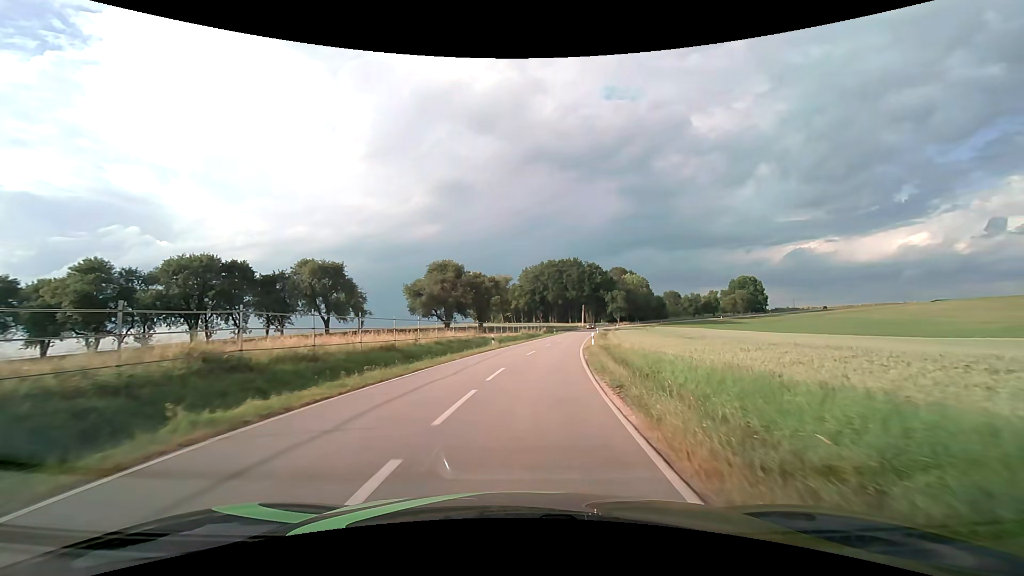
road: tertiary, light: Day
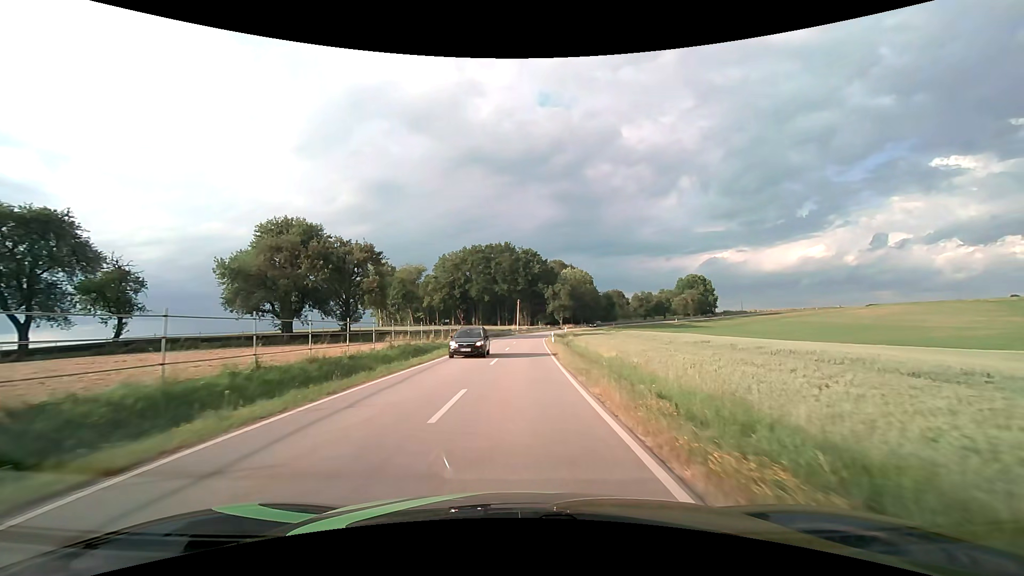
(+3.8, +41.6) m; +8°
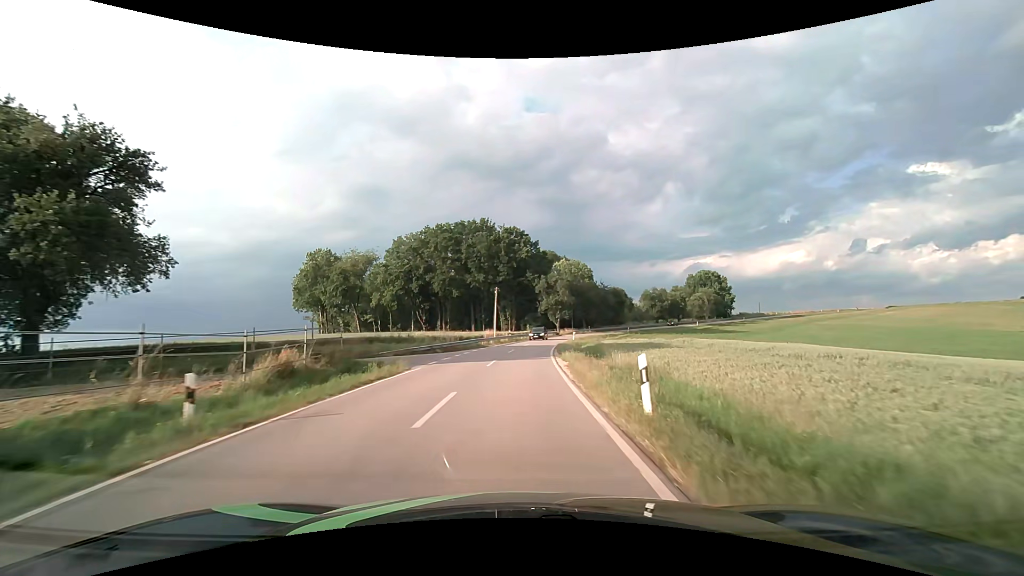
(+0.8, +36.5) m; +2°
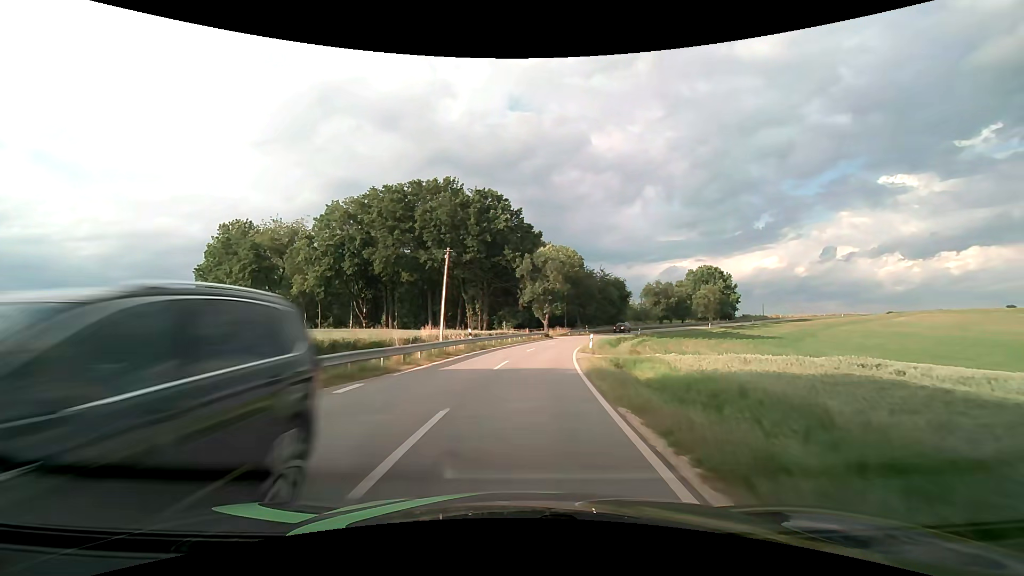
(+0.4, +26.8) m; +2°
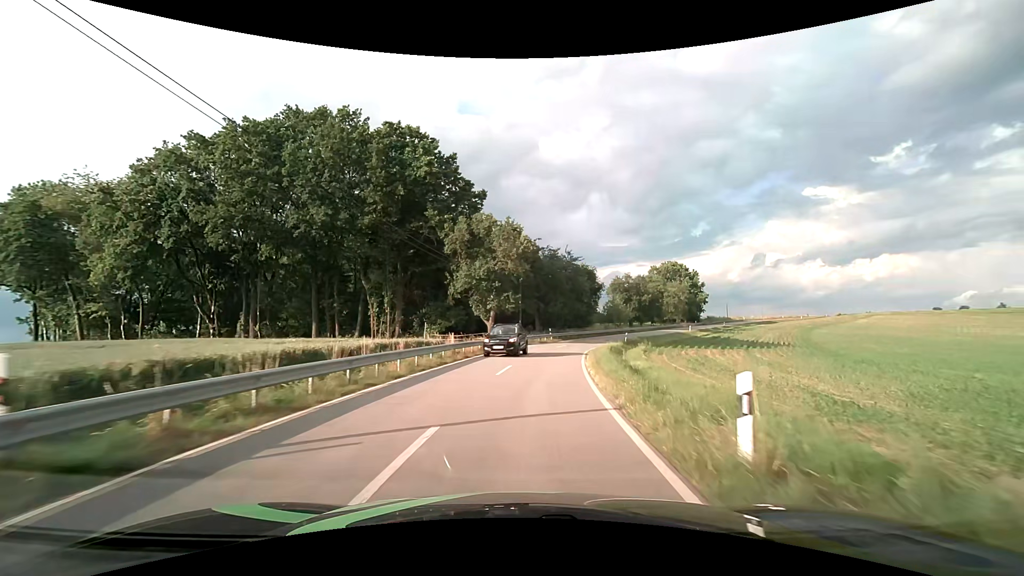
(+1.3, +24.9) m; +6°
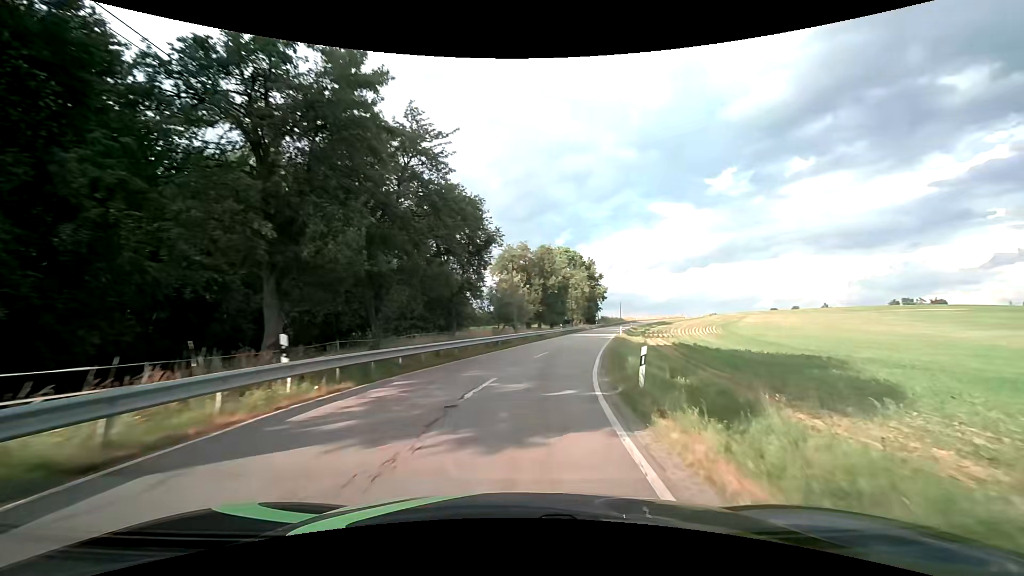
(+4.8, +41.2) m; +15°
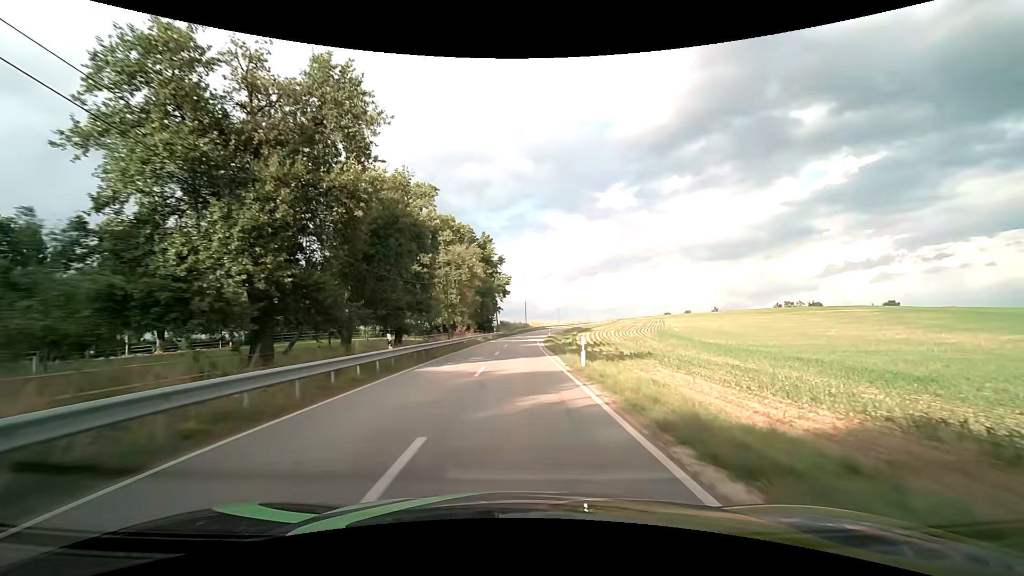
(+5.7, +42.5) m; +12°
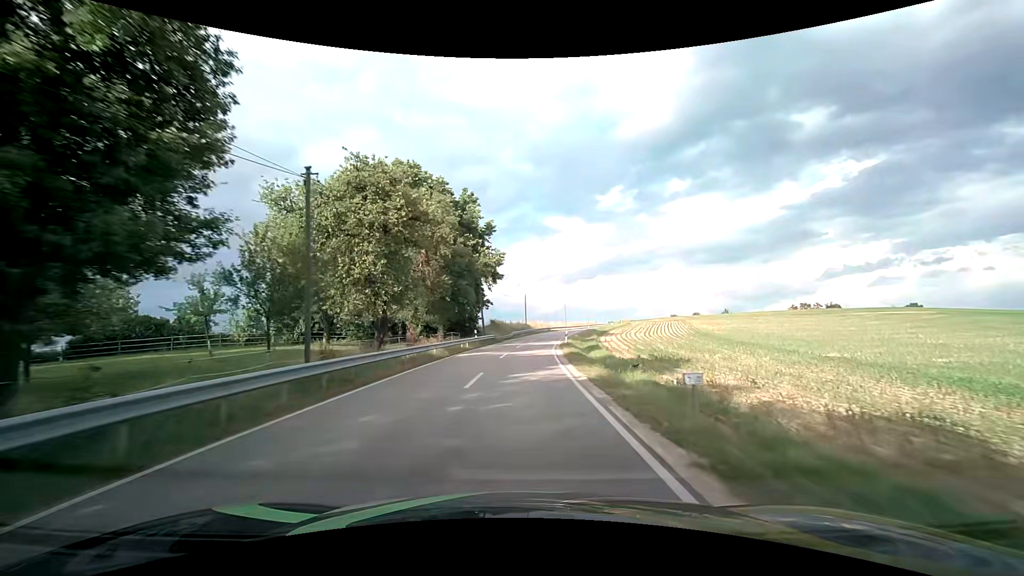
(+0.2, +26.7) m; 0°
(0, +10) (0, +20) (0, +30) (+1, +40) (+2, +50) (+3, +60) (+5, +70) (+7, +79) (+9, +89) (+12, +99) m
